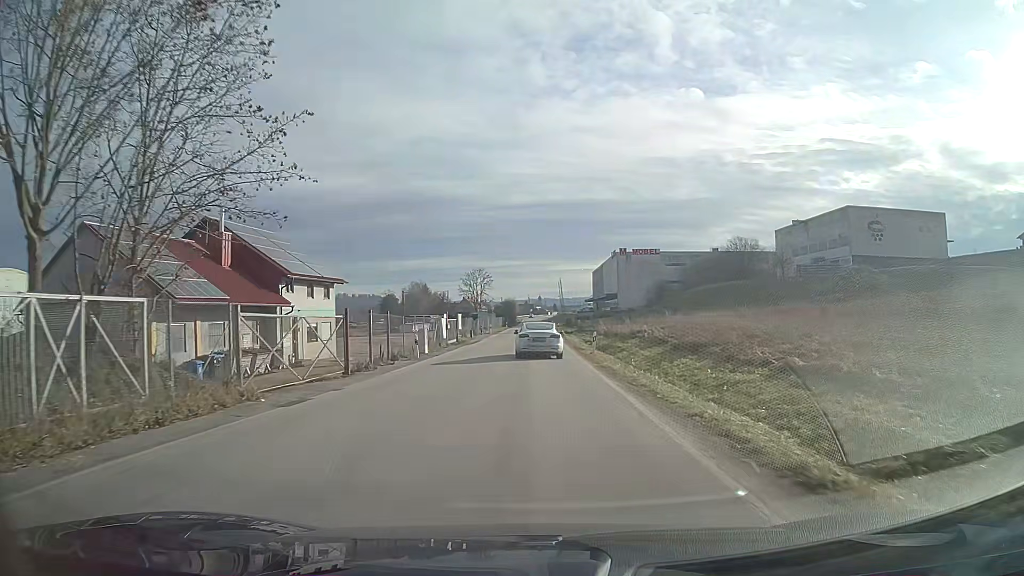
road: unclassified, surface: asphalt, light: Day
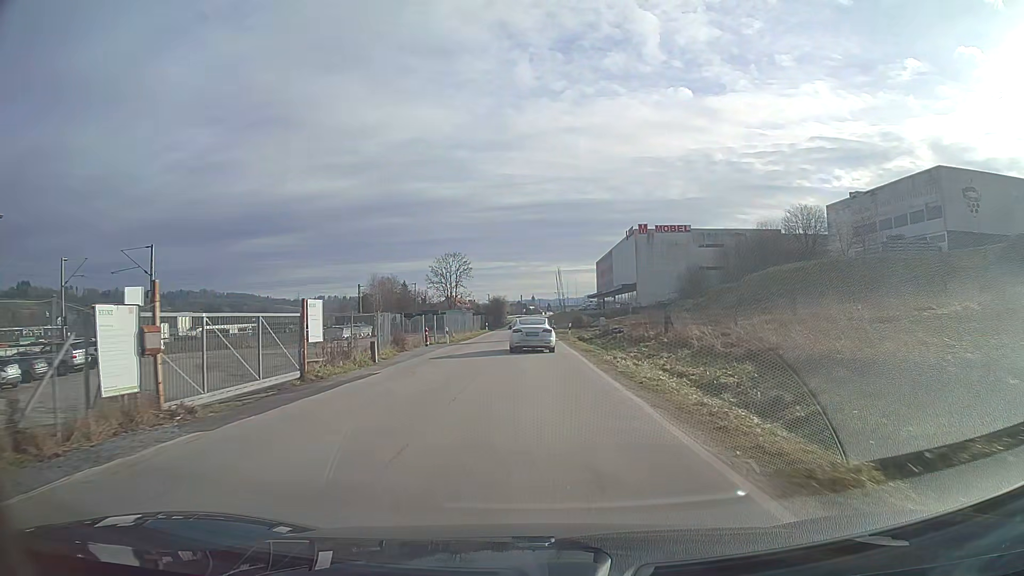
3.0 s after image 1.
(+0.1, +35.7) m; +1°
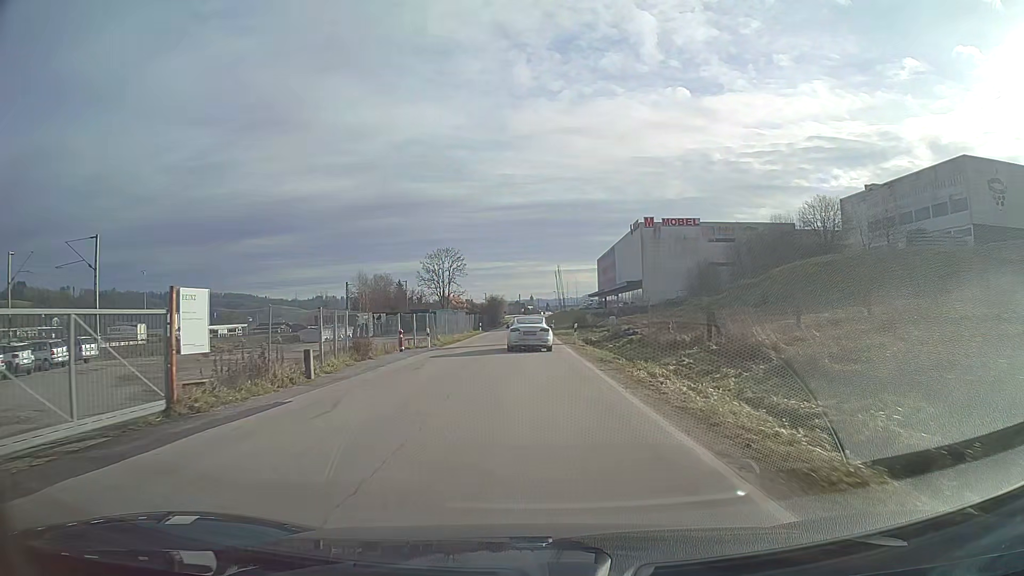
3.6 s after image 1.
(0.0, +7.4) m; 0°
(0, +10) (0, +20) (0, +30) (0, +40) (0, +50) (0, +60) (0, +70) (0, +80) (0, +90) (0, +100) m
